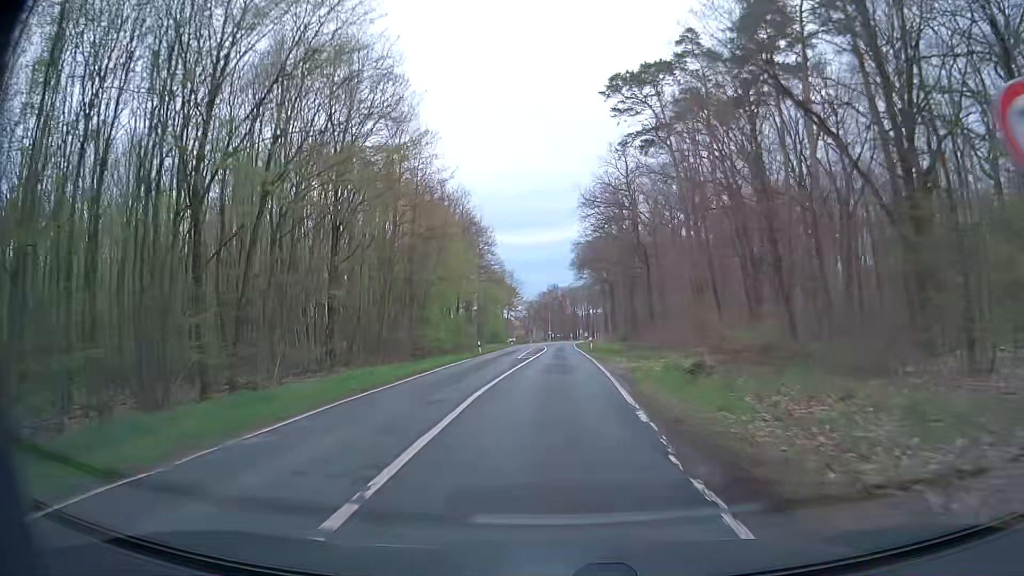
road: secondary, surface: asphalt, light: Day
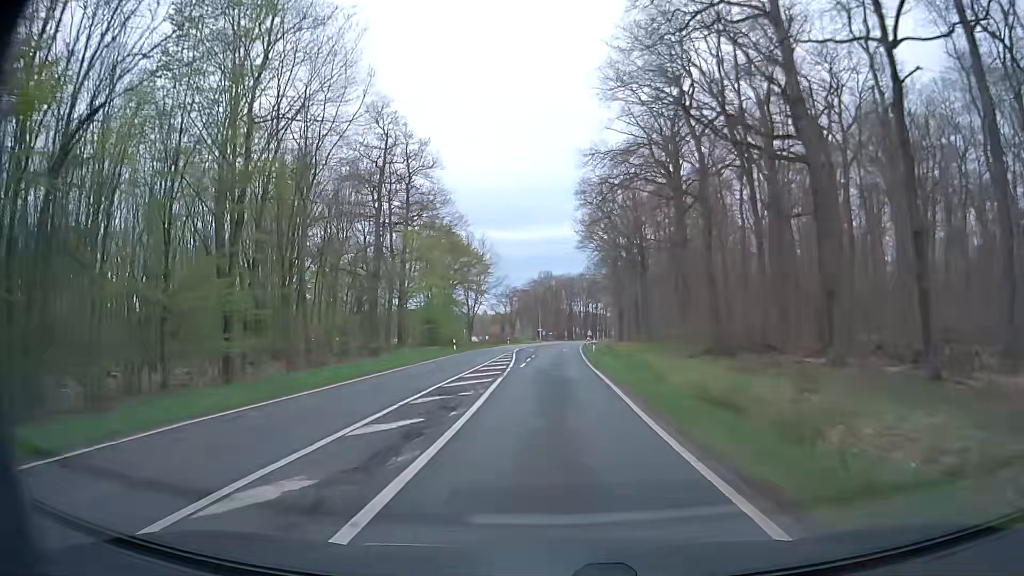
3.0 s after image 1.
(0.0, +53.1) m; 0°
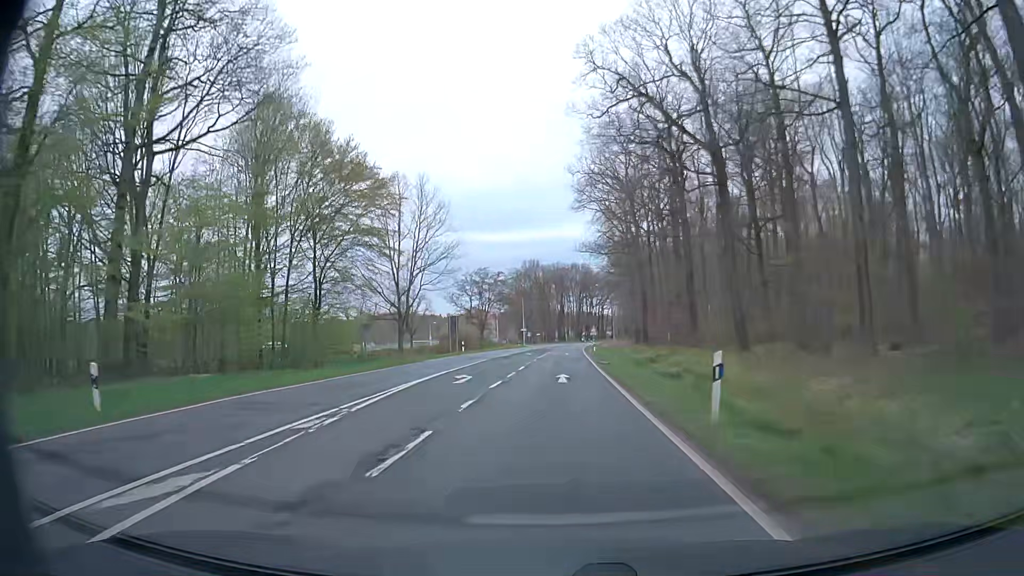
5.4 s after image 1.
(+0.5, +41.6) m; +1°
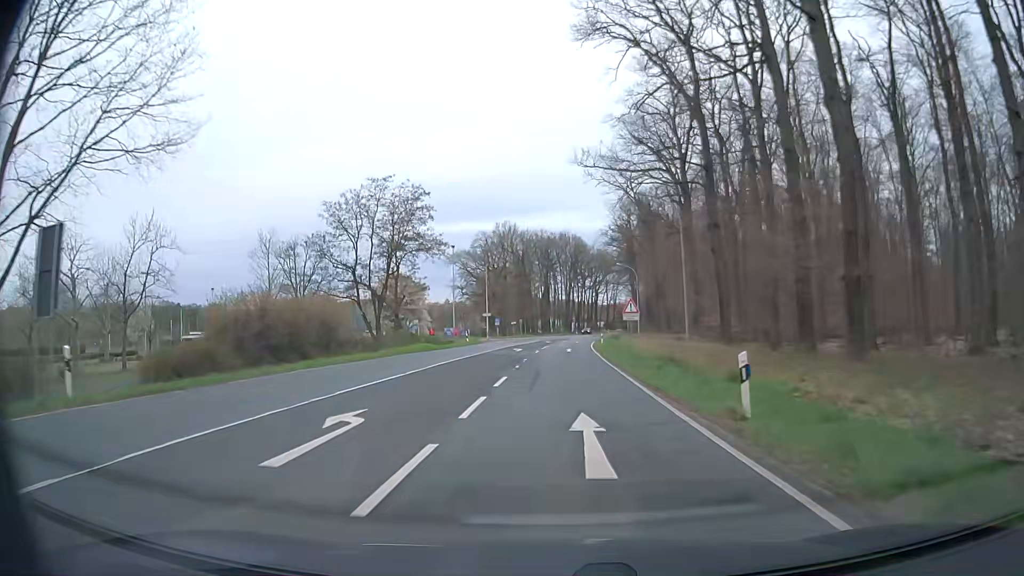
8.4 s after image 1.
(+0.5, +51.6) m; +1°
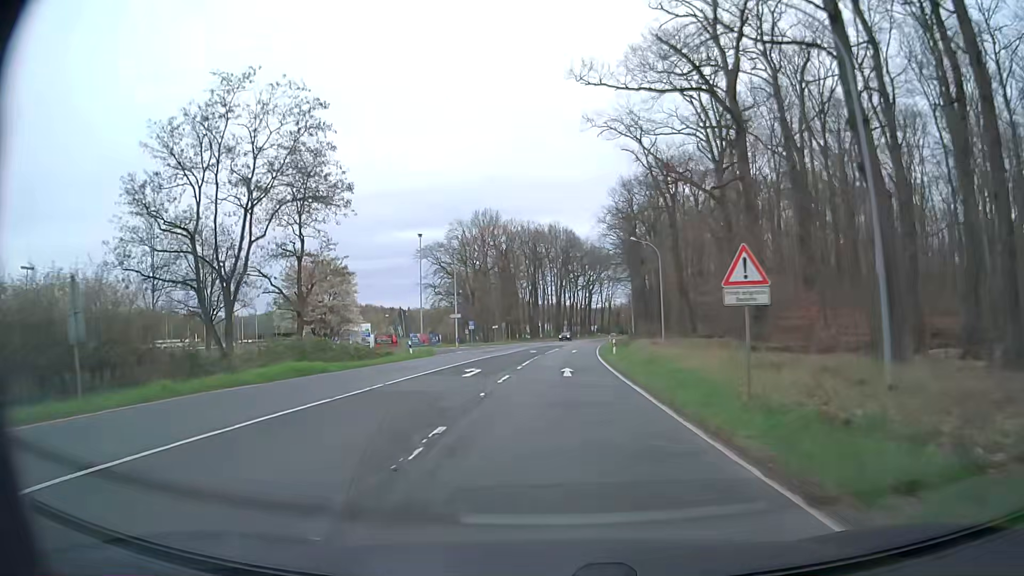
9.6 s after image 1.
(+0.4, +20.8) m; +1°
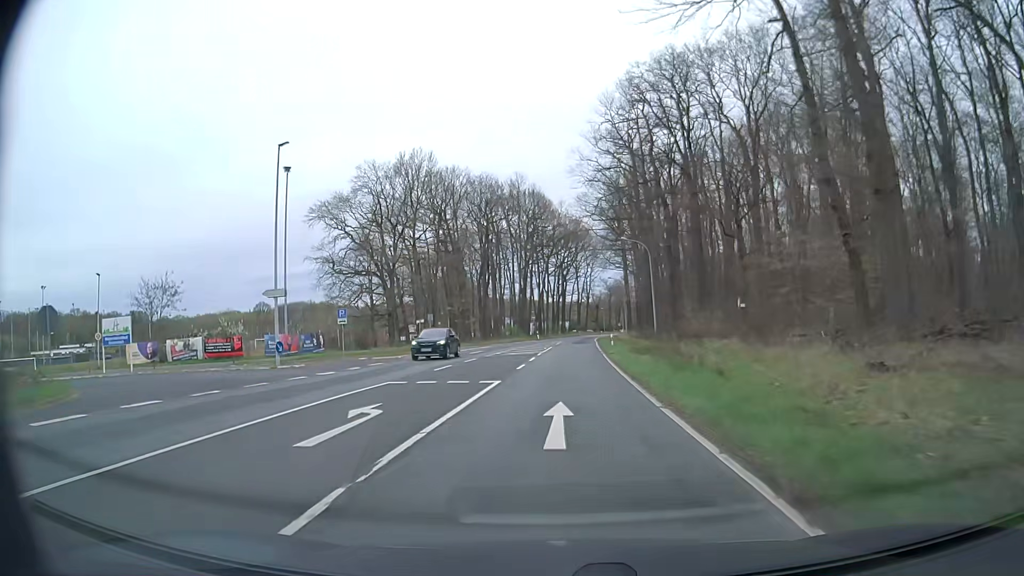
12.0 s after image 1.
(+1.1, +41.4) m; +3°
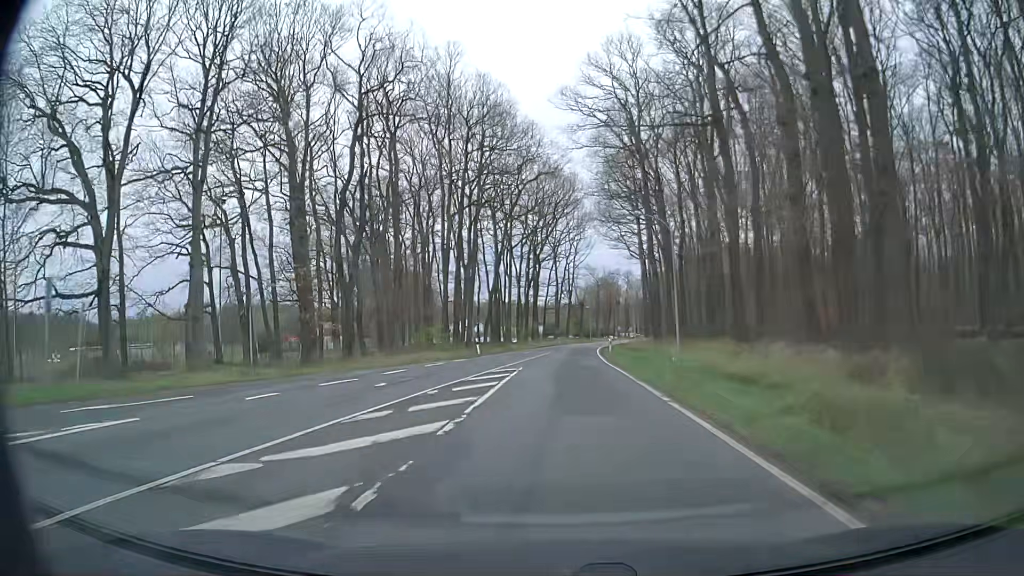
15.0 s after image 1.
(+1.3, +50.9) m; +2°
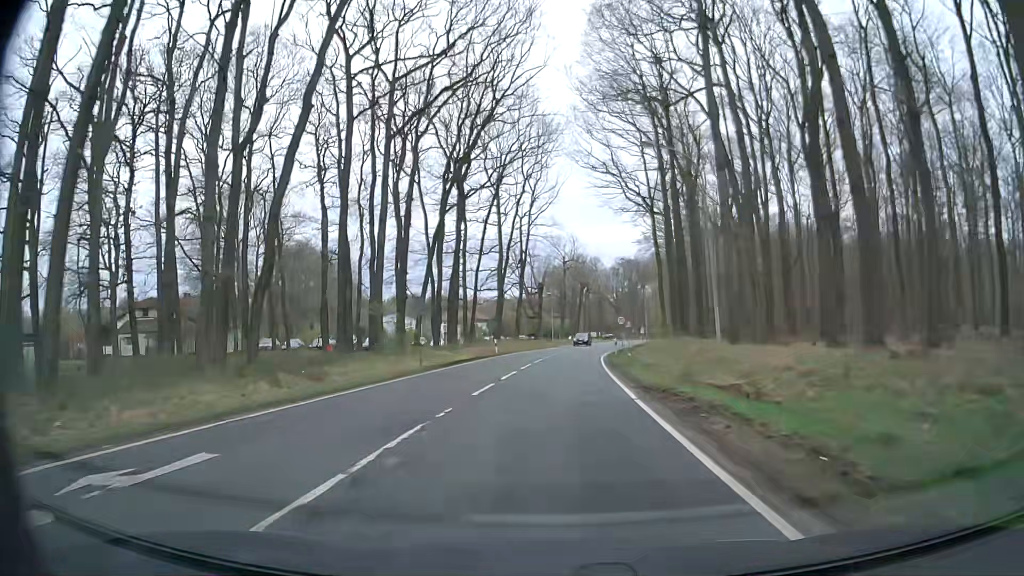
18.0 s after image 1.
(+1.8, +50.0) m; +4°
(0, +10) (0, +20) (+1, +30) (+2, +40) (+2, +50) (+3, +60) (+5, +70) (+6, +80) (+8, +89) (+10, +99) m
